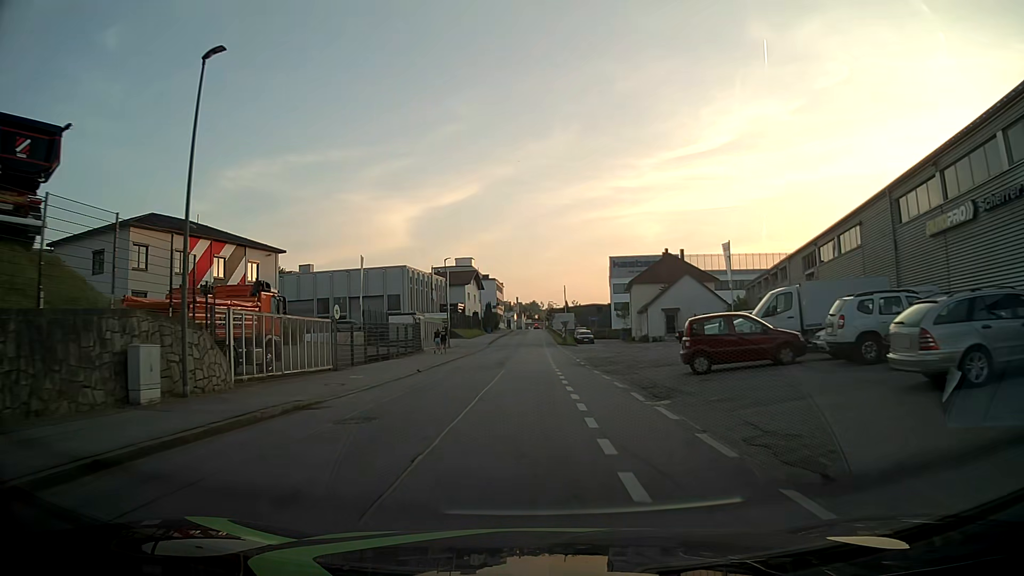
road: residential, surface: asphalt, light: Day
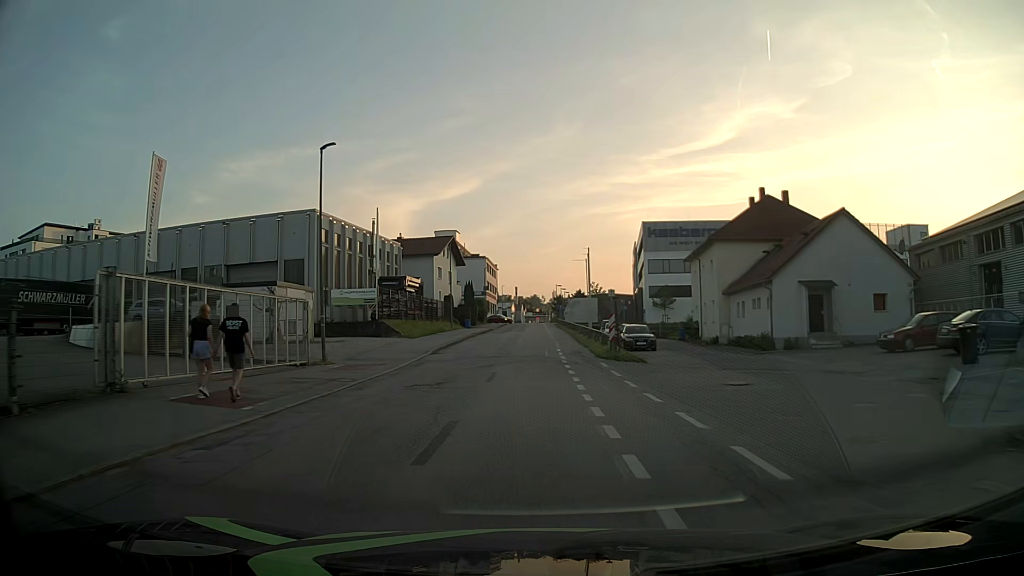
(-0.2, +37.7) m; 0°
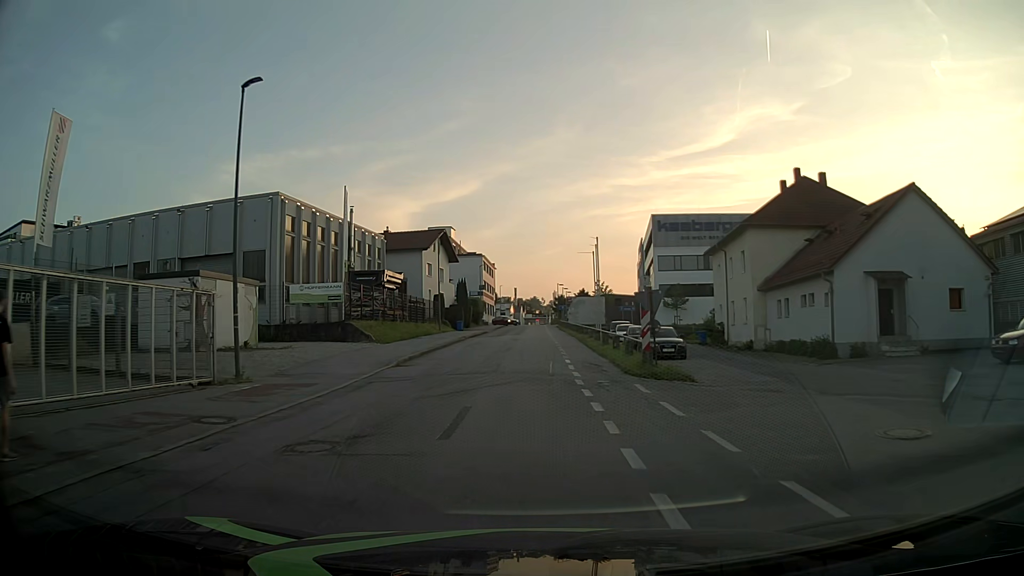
(0.0, +7.6) m; 0°
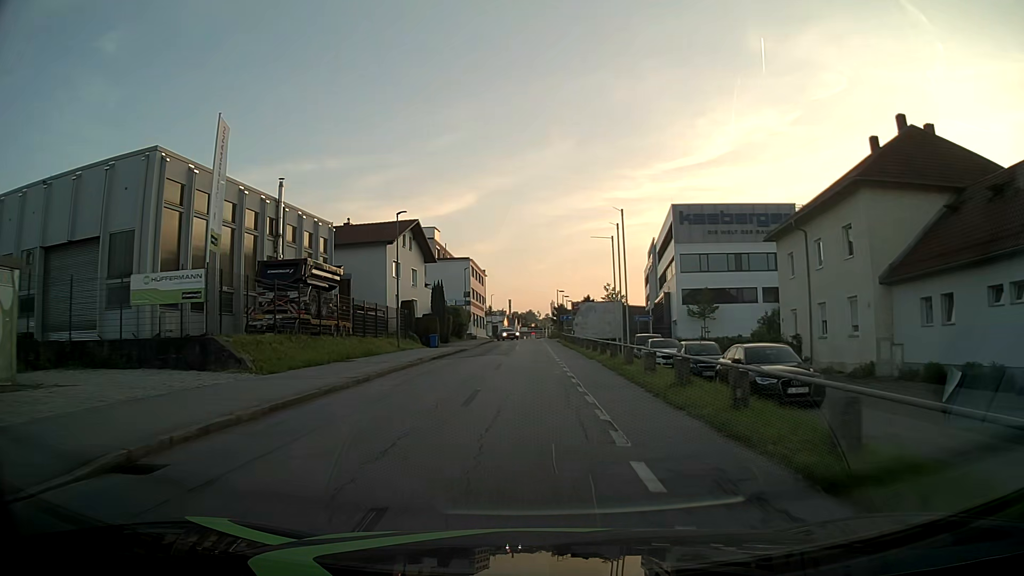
(0.0, +15.2) m; 0°
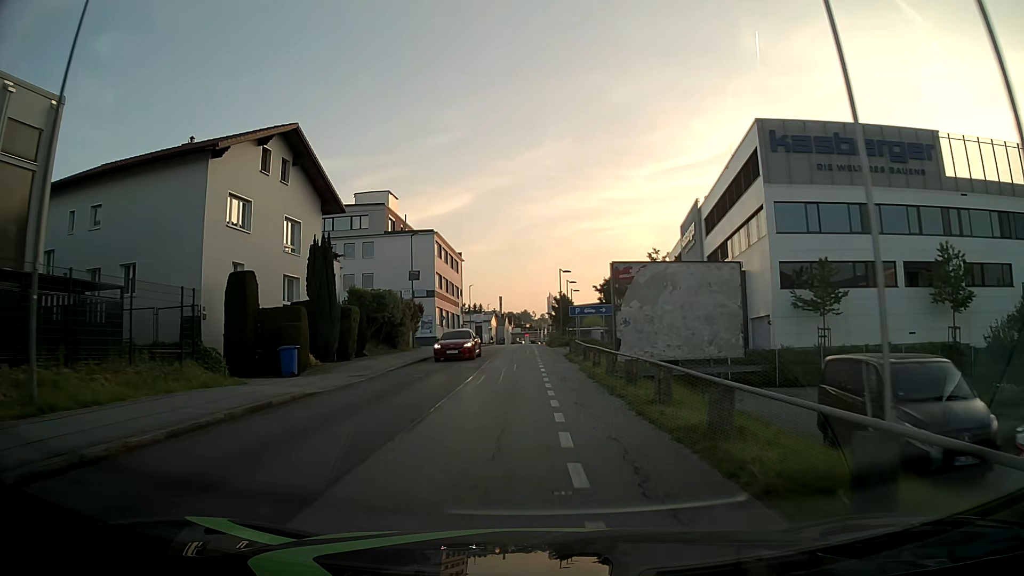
(+0.5, +29.9) m; 0°
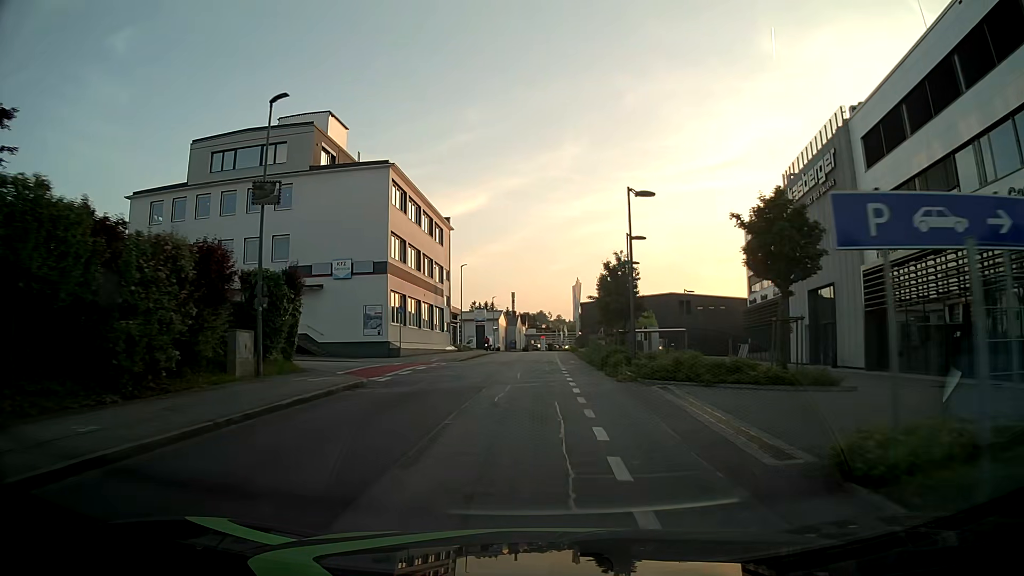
(-0.3, +30.2) m; -1°
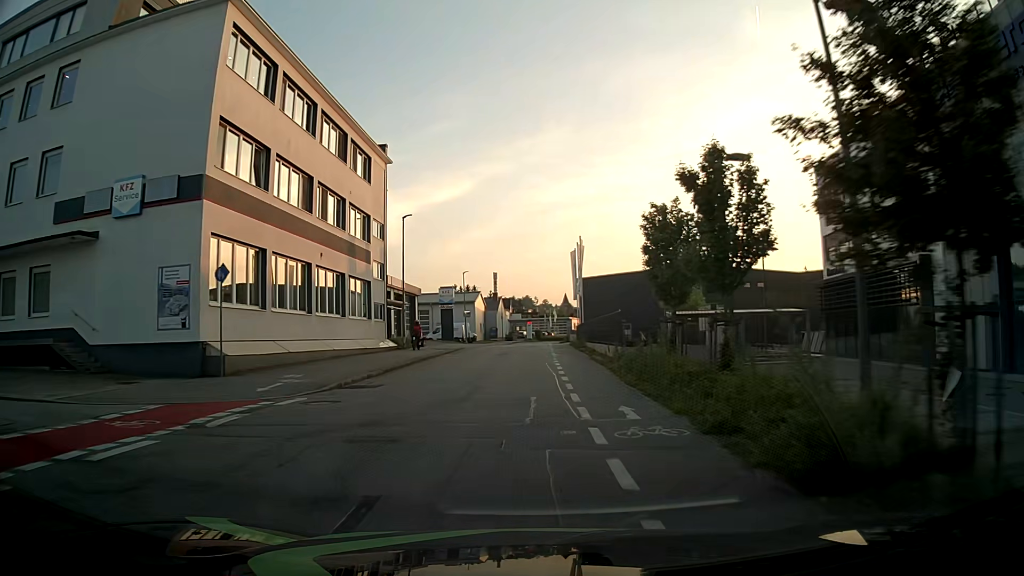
(+0.2, +22.7) m; +1°
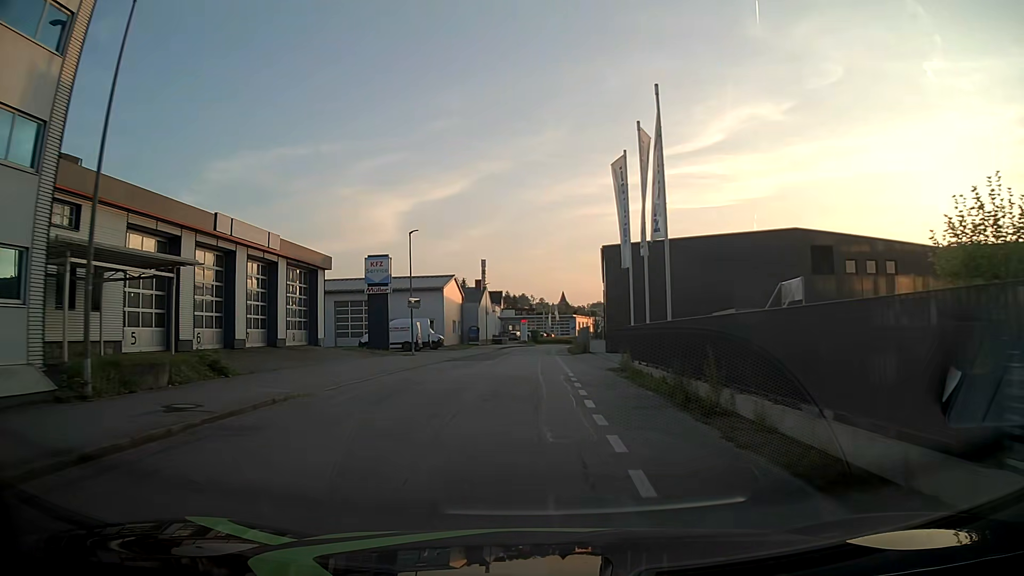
(0.0, +30.7) m; 0°
(0, +10) (0, +20) (0, +30) (0, +40) (+1, +50) (+1, +60) (+2, +70) (+3, +80) (+4, +90) (+6, +100) m
